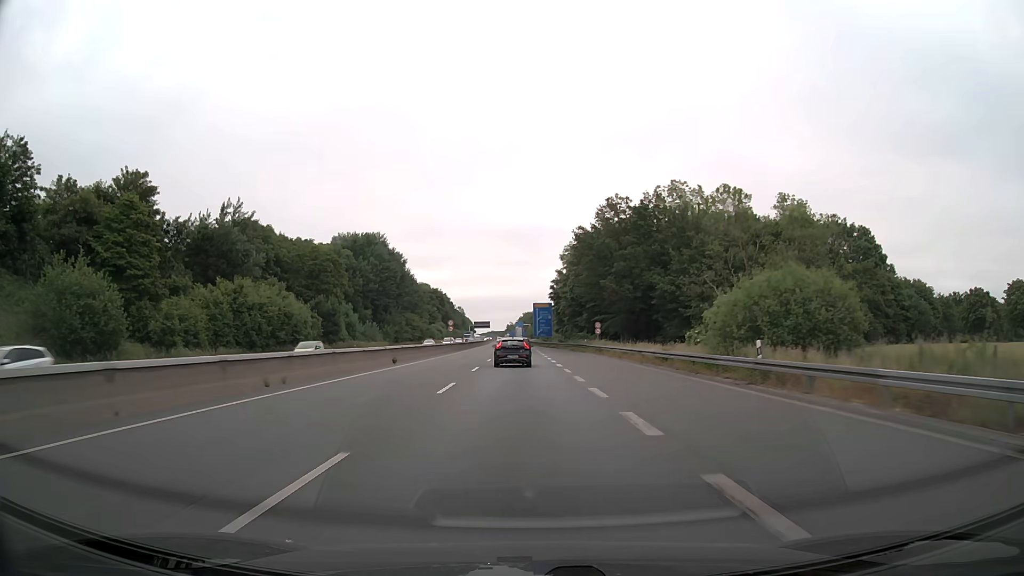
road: trunk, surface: asphalt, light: Day
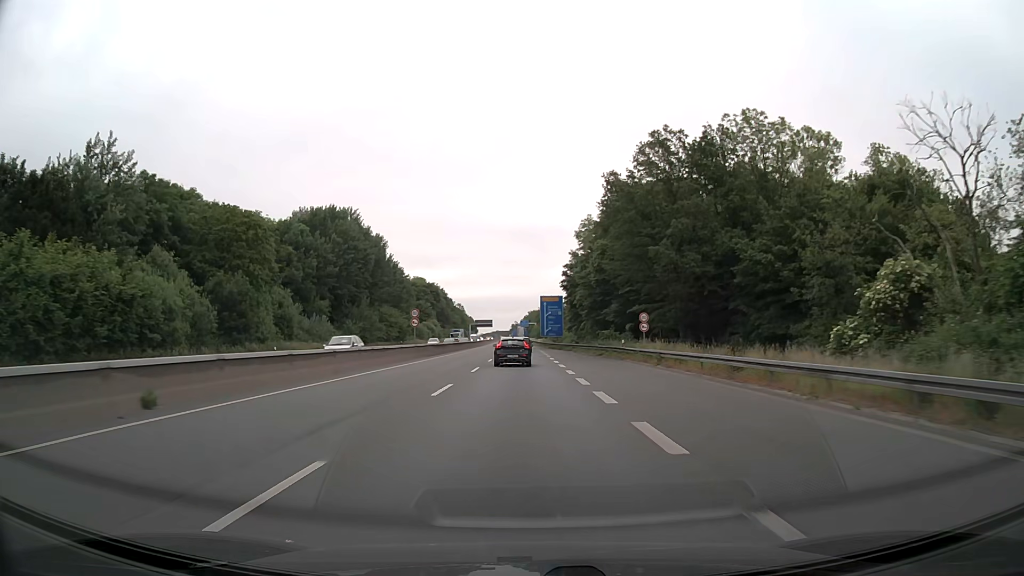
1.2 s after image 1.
(-0.1, +25.3) m; 0°
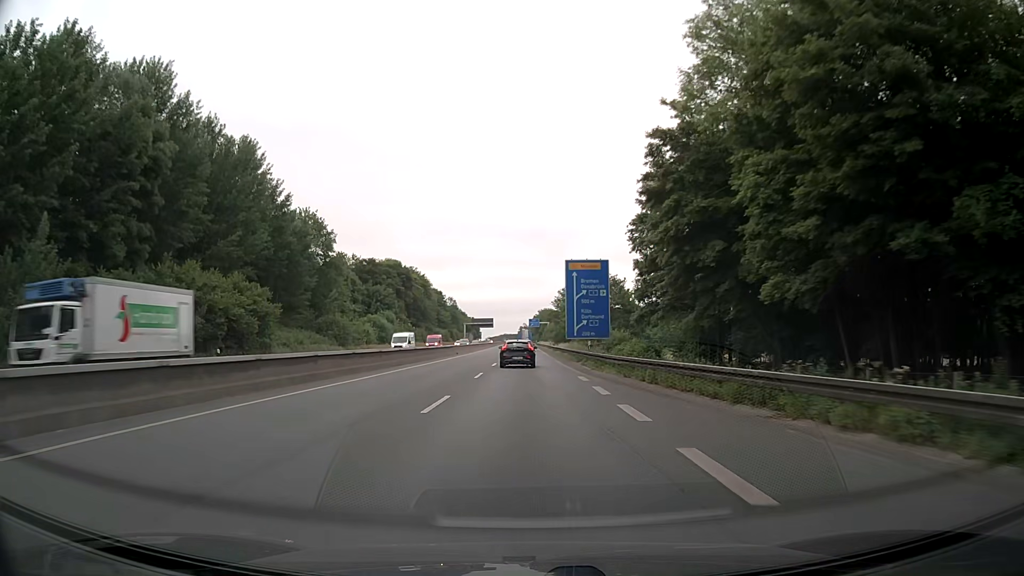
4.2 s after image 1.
(-0.5, +63.2) m; -1°
(0, +10) (0, +20) (0, +30) (0, +40) (0, +50) (0, +60) (0, +70) (0, +80) (0, +90) (0, +100) m
